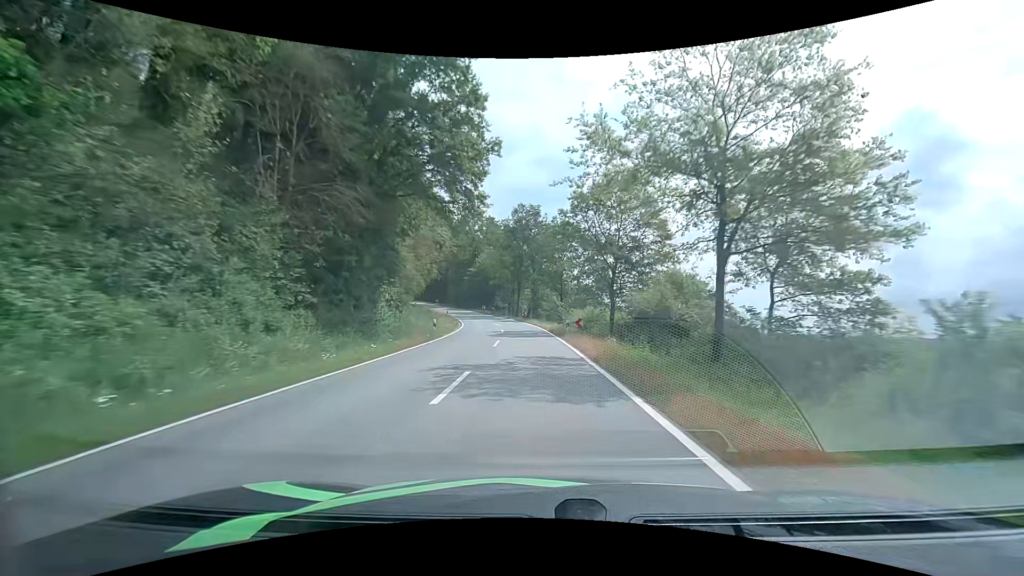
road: tertiary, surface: asphalt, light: Day
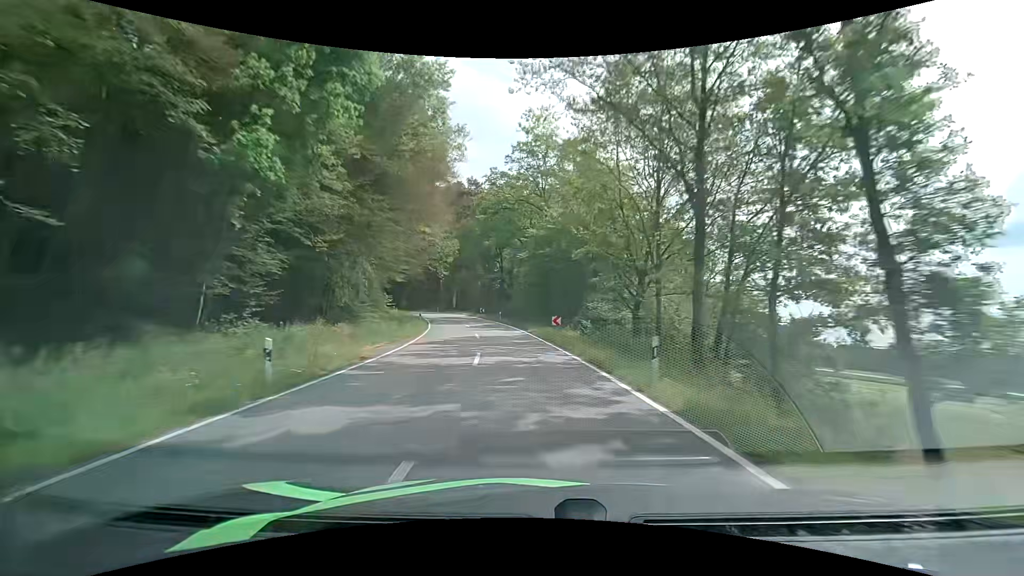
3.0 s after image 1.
(-4.3, +56.8) m; -11°
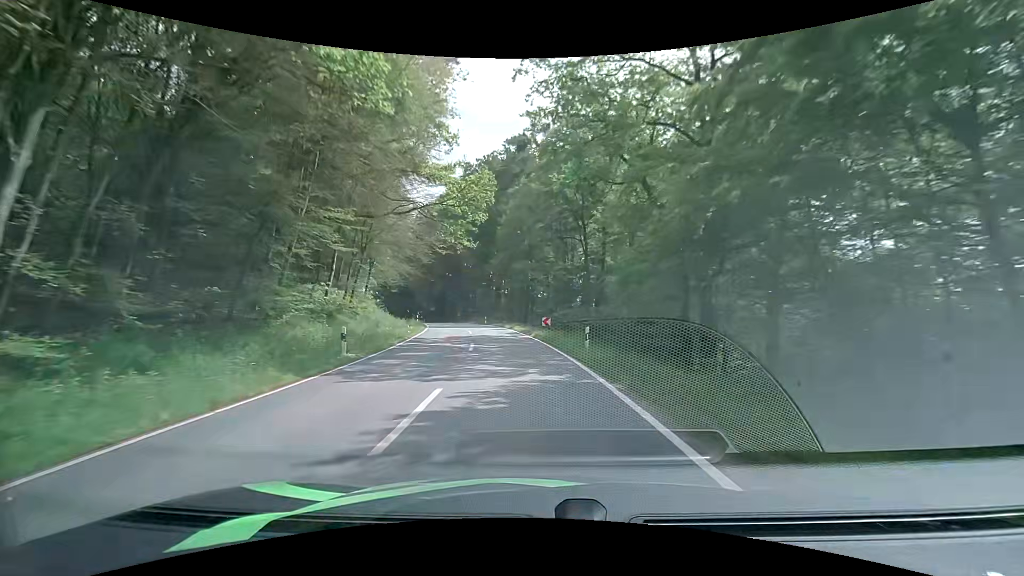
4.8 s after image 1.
(-2.6, +32.9) m; -10°
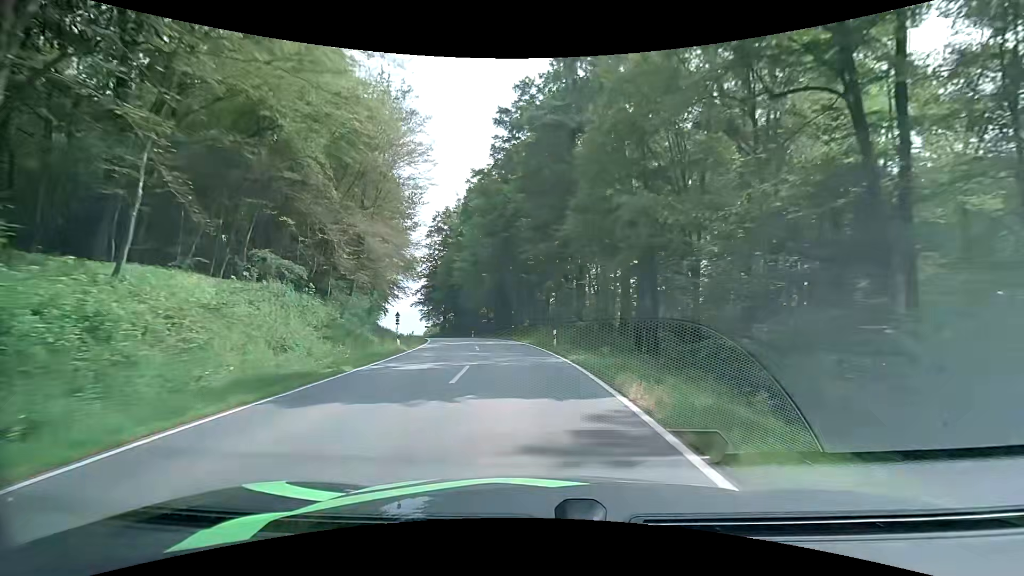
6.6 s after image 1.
(-2.5, +32.4) m; -9°
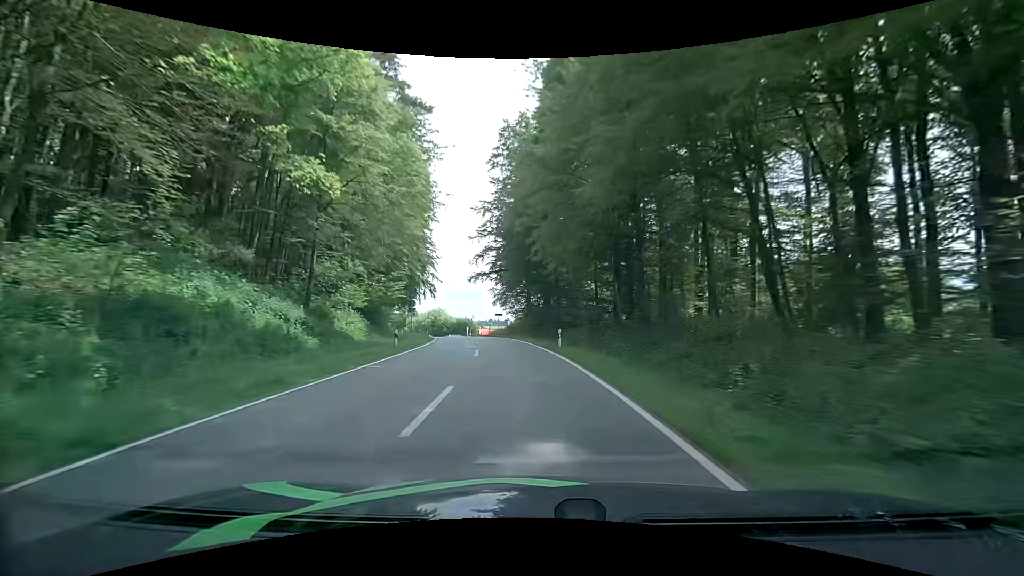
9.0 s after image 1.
(-4.5, +42.6) m; -13°
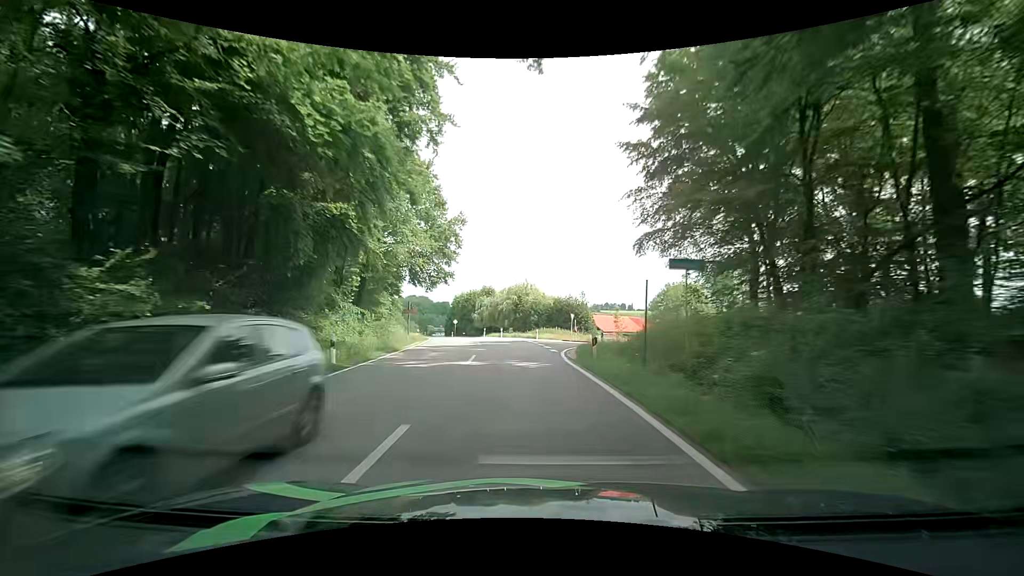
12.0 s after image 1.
(-5.7, +53.1) m; -12°
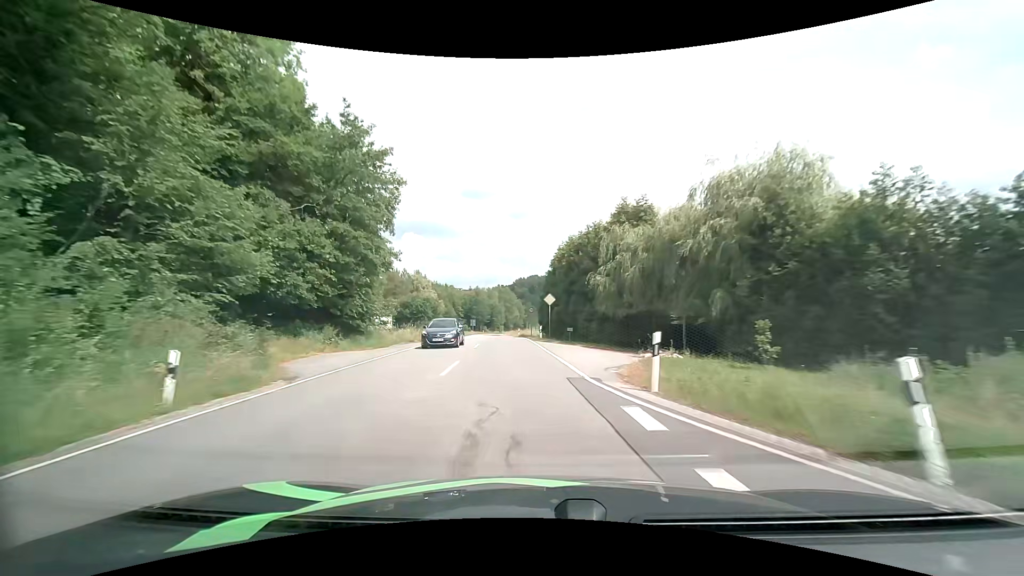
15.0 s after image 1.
(-6.2, +53.2) m; -15°
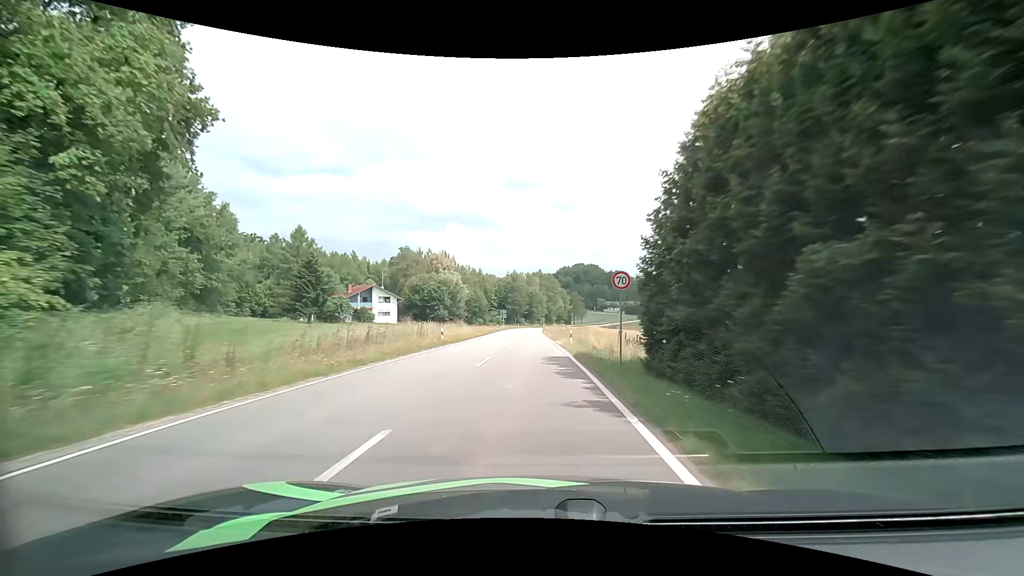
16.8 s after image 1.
(-2.2, +34.2) m; -6°
(0, +10) (0, +20) (0, +30) (-1, +40) (-1, +50) (-1, +60) (-1, +70) (-2, +80) (-2, +90) (-2, +100) m
